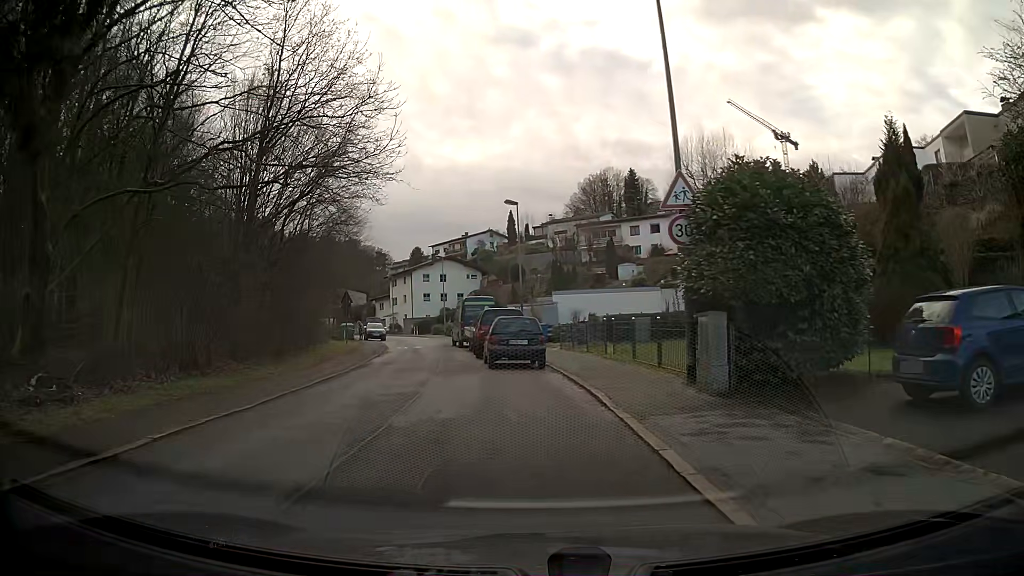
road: residential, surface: asphalt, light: Day
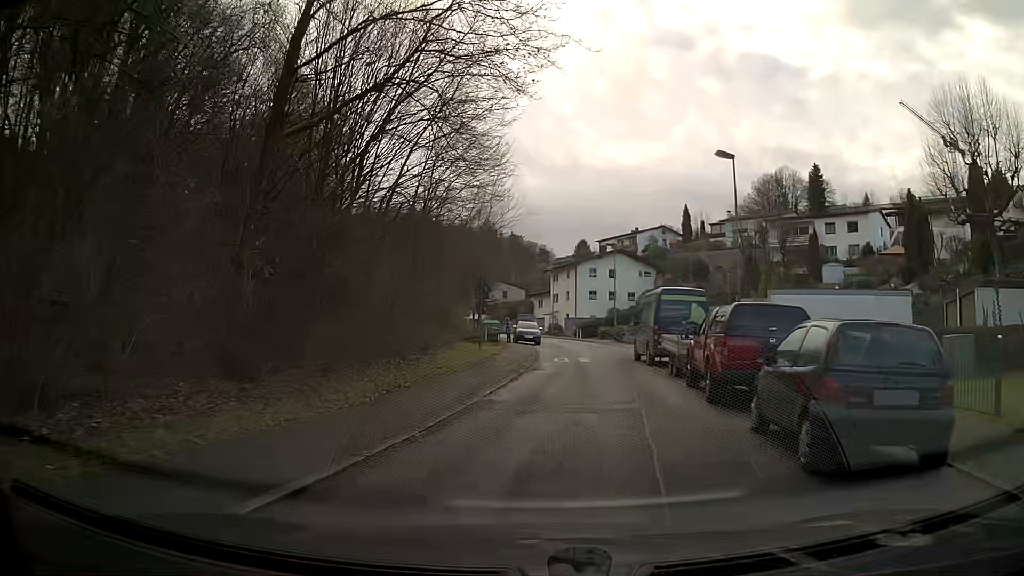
(-2.0, +12.6) m; -12°
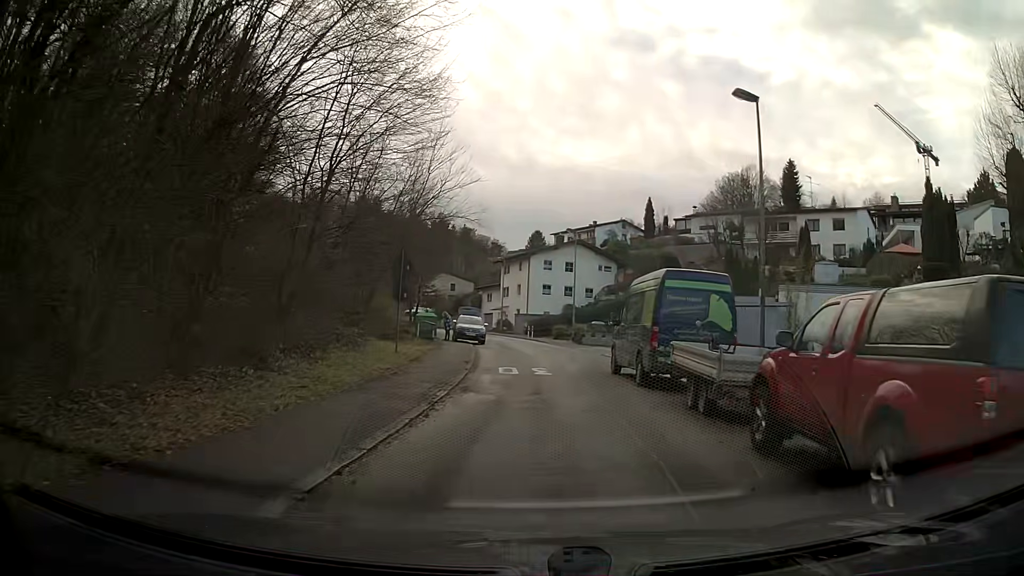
(+0.3, +7.9) m; +3°
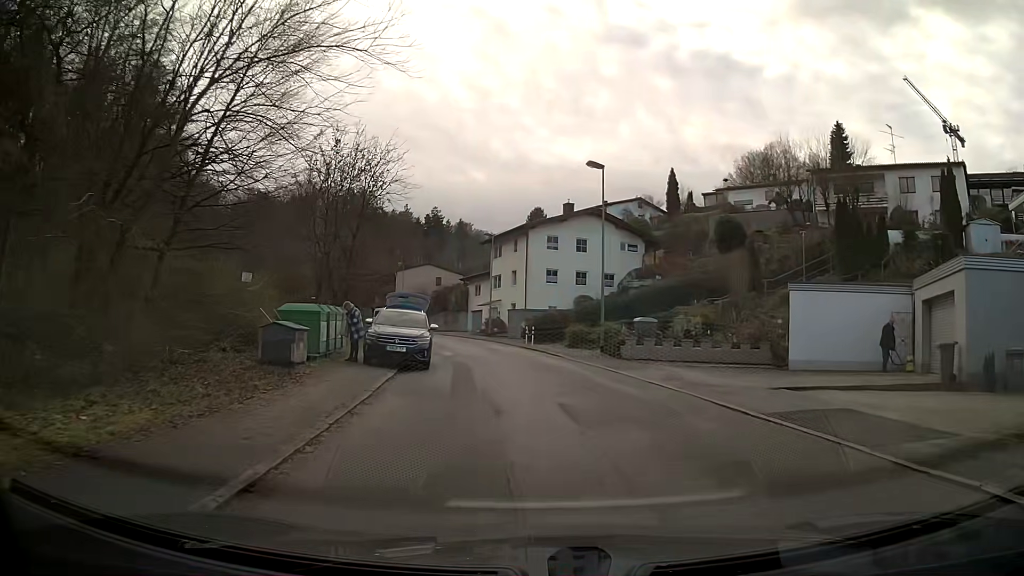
(+0.2, +20.3) m; +2°
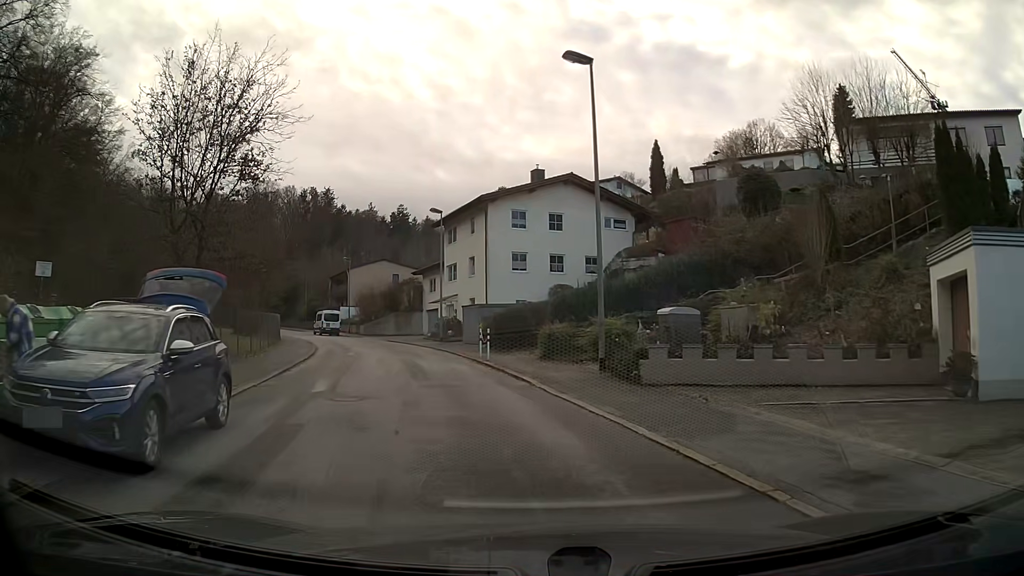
(+0.2, +12.2) m; 0°
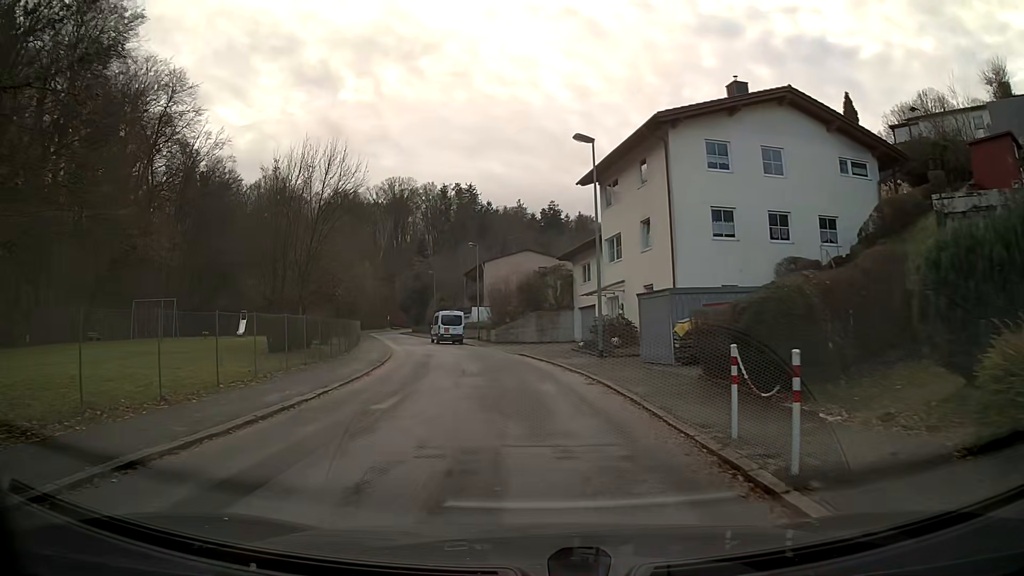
(-2.0, +17.0) m; -12°
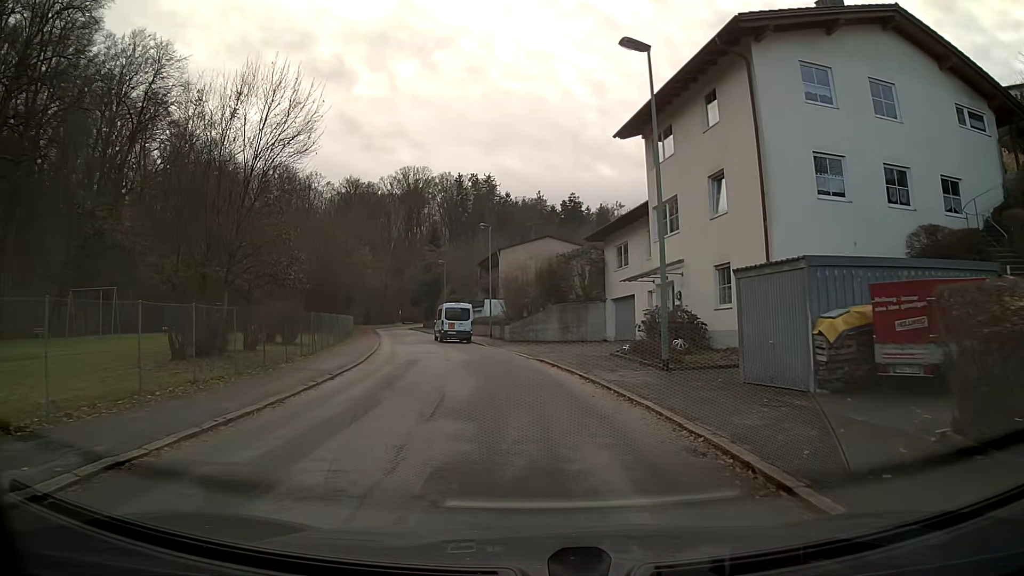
(-0.2, +8.5) m; -2°
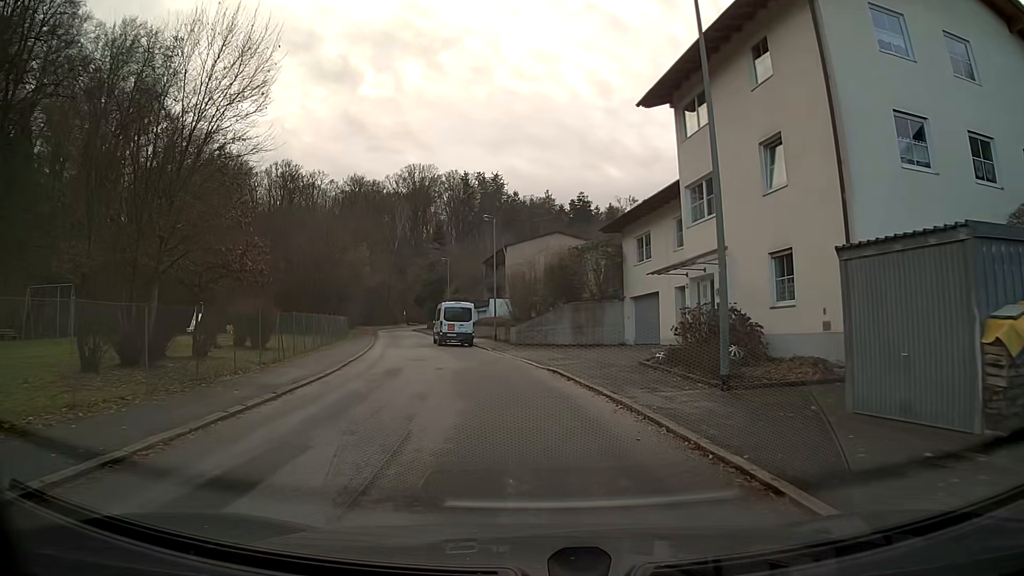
(0.0, +4.3) m; -1°
(0, +10) (-2, +20) (-5, +29) (-7, +39) (-9, +49) (-11, +59) (-12, +69) (-14, +79) (-16, +88) (-18, +98) m
